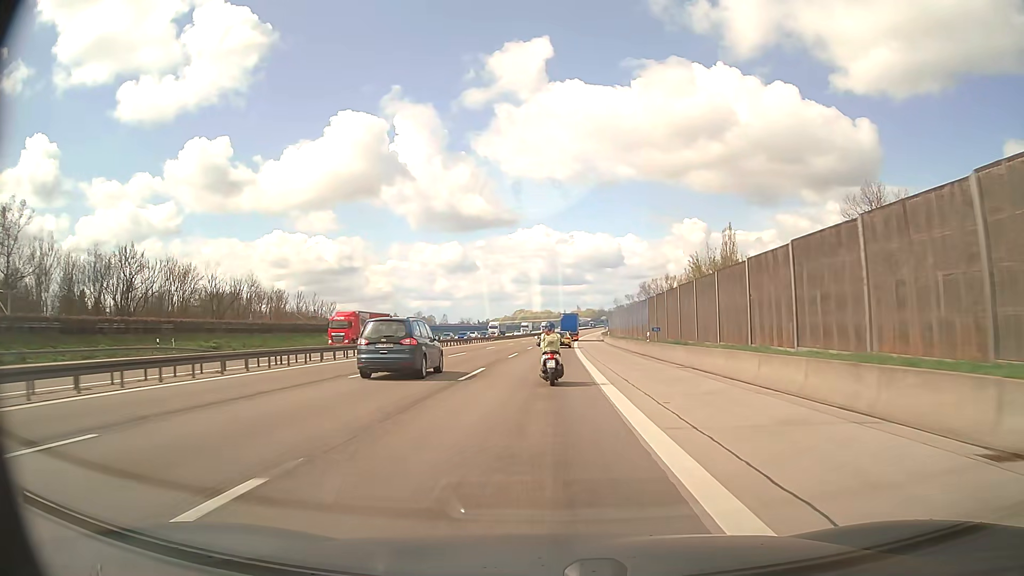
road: motorway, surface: asphalt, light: Day
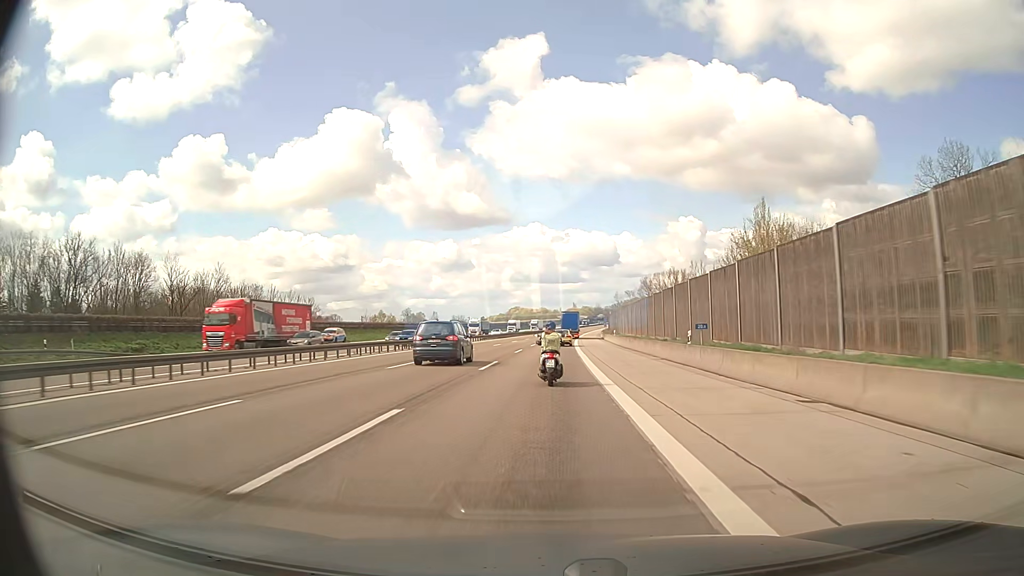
(0.0, +13.5) m; 0°
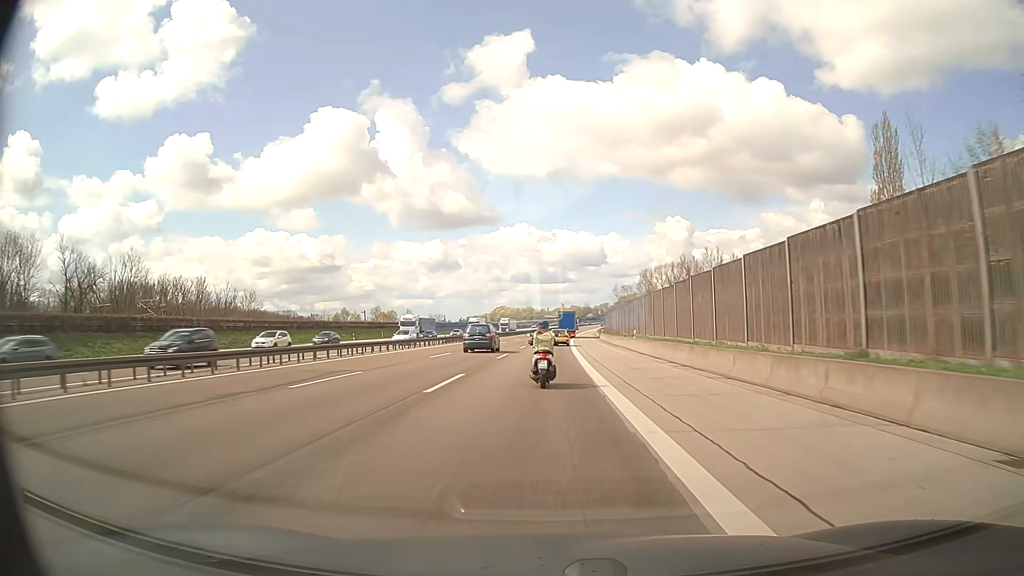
(+0.3, +26.9) m; +1°
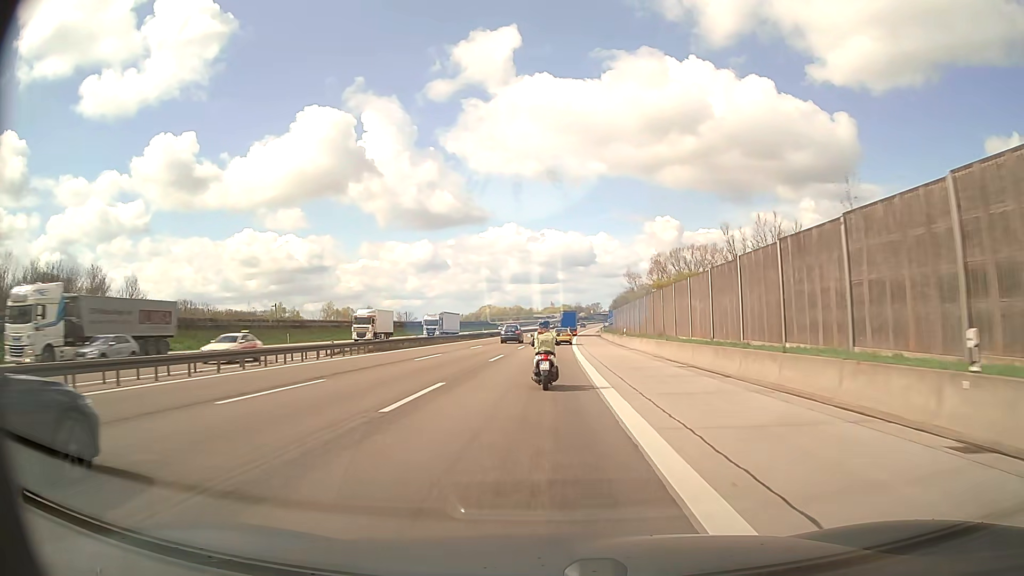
(+0.5, +39.5) m; +1°
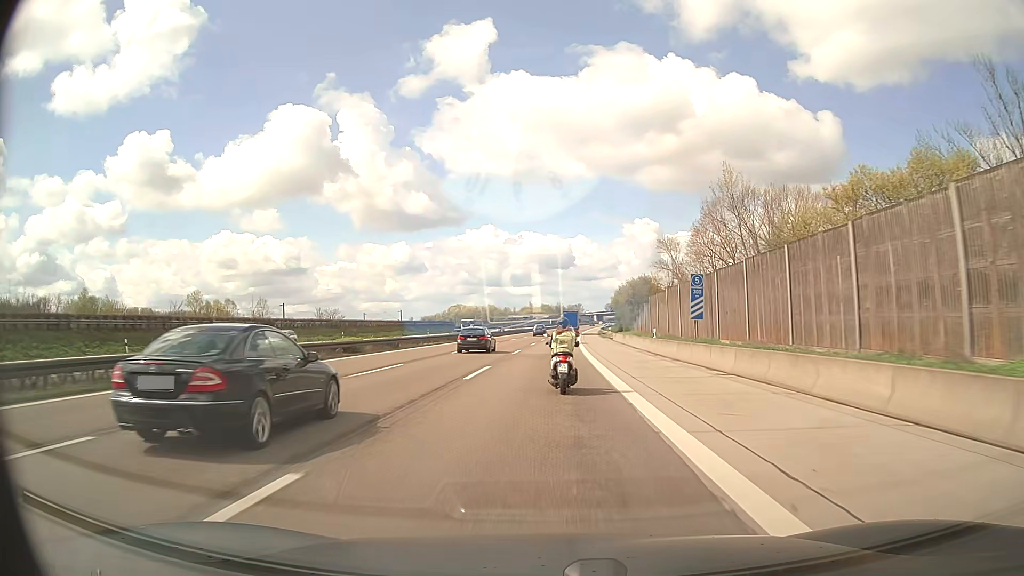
(+0.7, +65.1) m; +2°
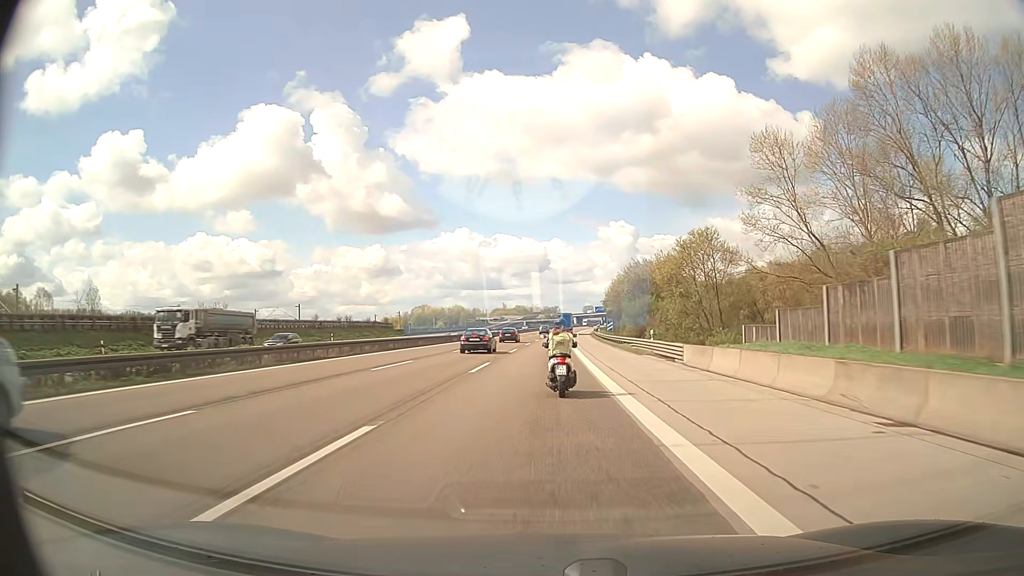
(+0.9, +50.9) m; +2°
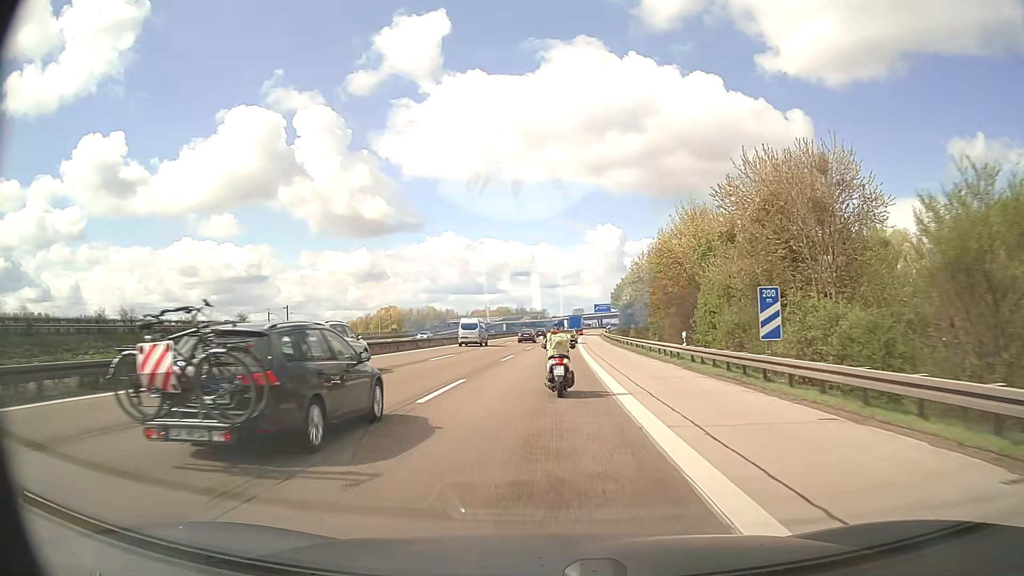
(+0.8, +63.2) m; +1°
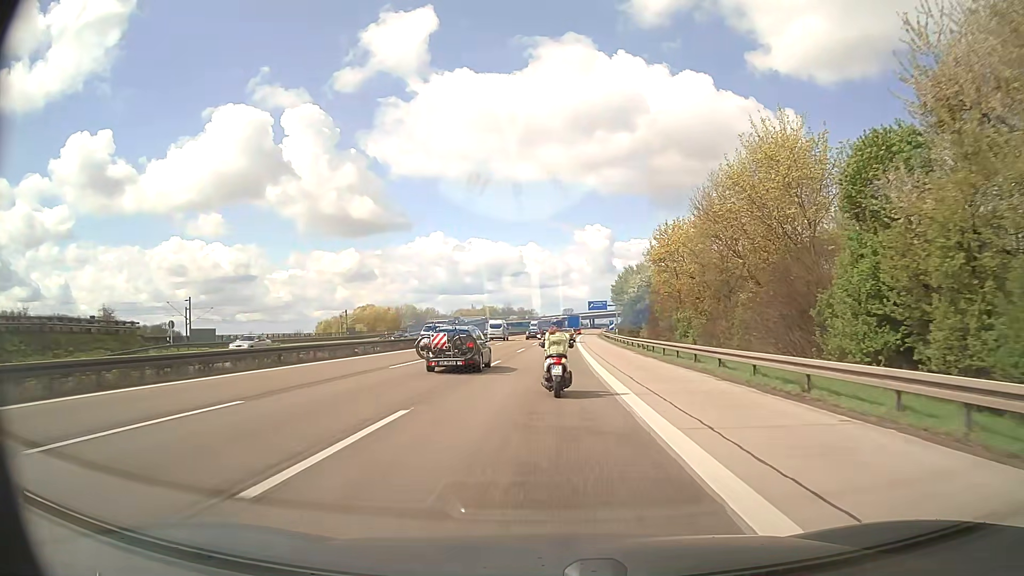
(+0.2, +25.6) m; +1°
(0, +10) (0, +20) (0, +30) (+1, +40) (+1, +50) (+1, +60) (+2, +70) (+2, +80) (+3, +90) (+4, +100) m
